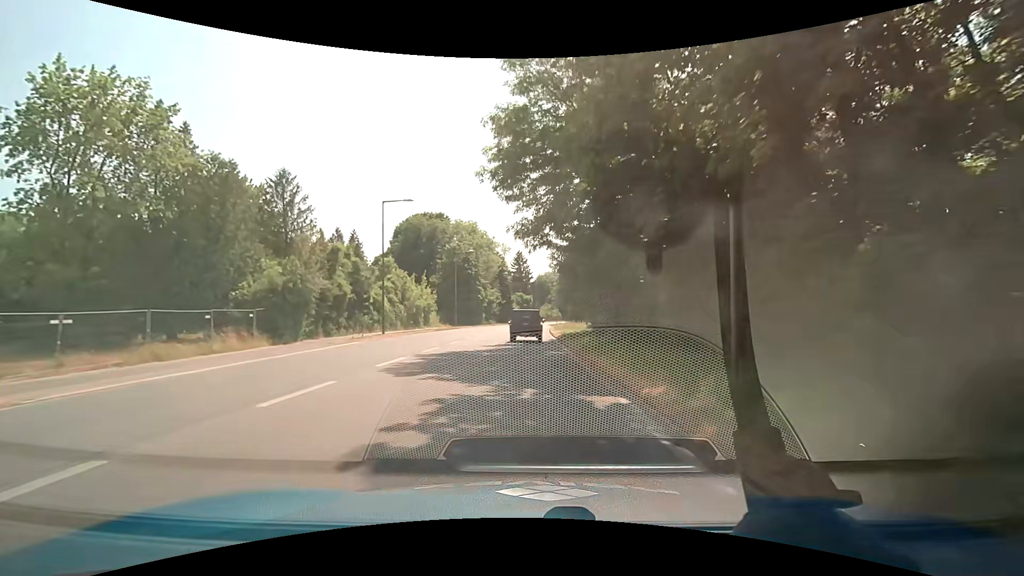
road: secondary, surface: asphalt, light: Day
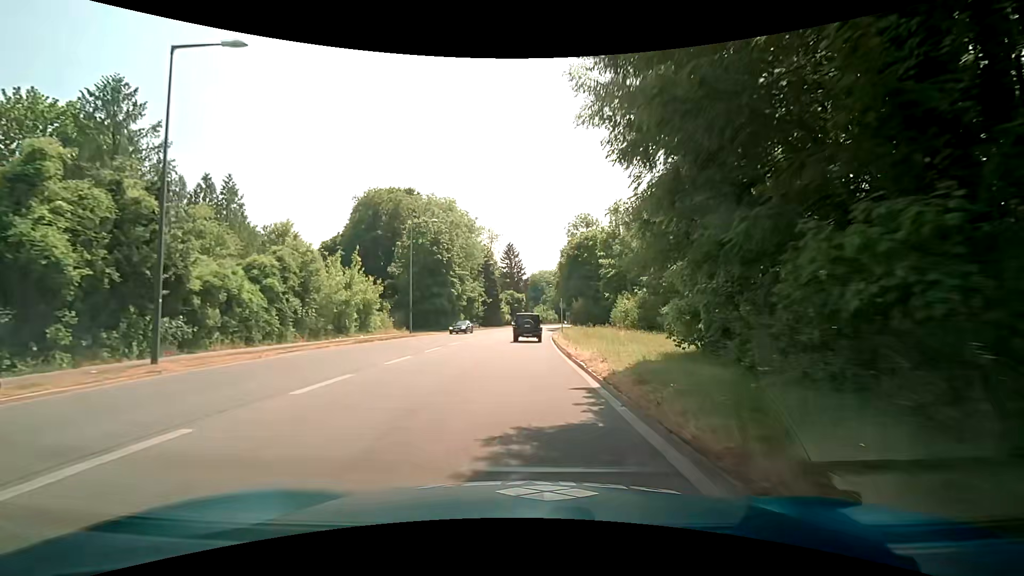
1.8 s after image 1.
(-0.2, +22.8) m; 0°
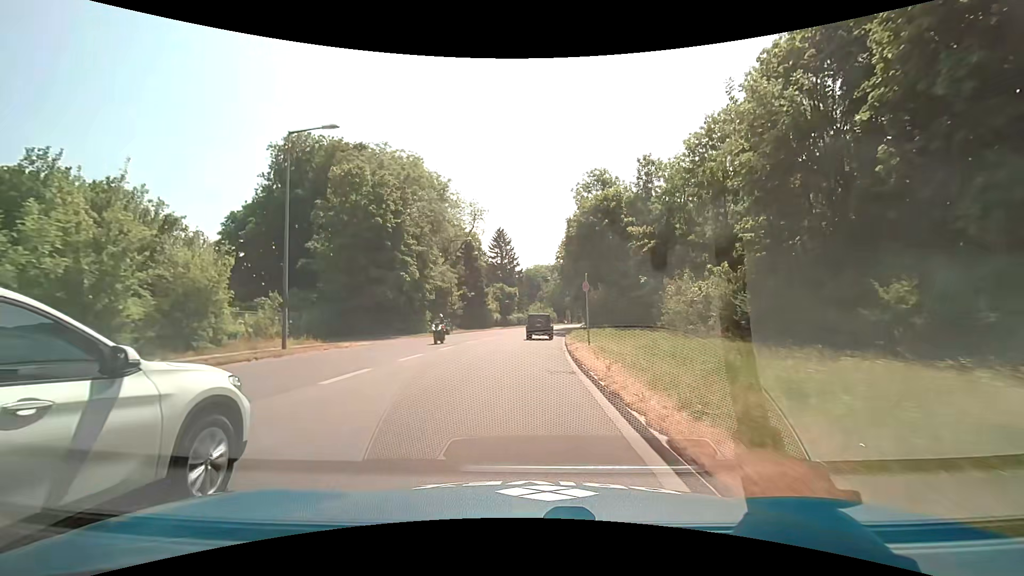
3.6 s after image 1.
(+0.3, +22.8) m; 0°
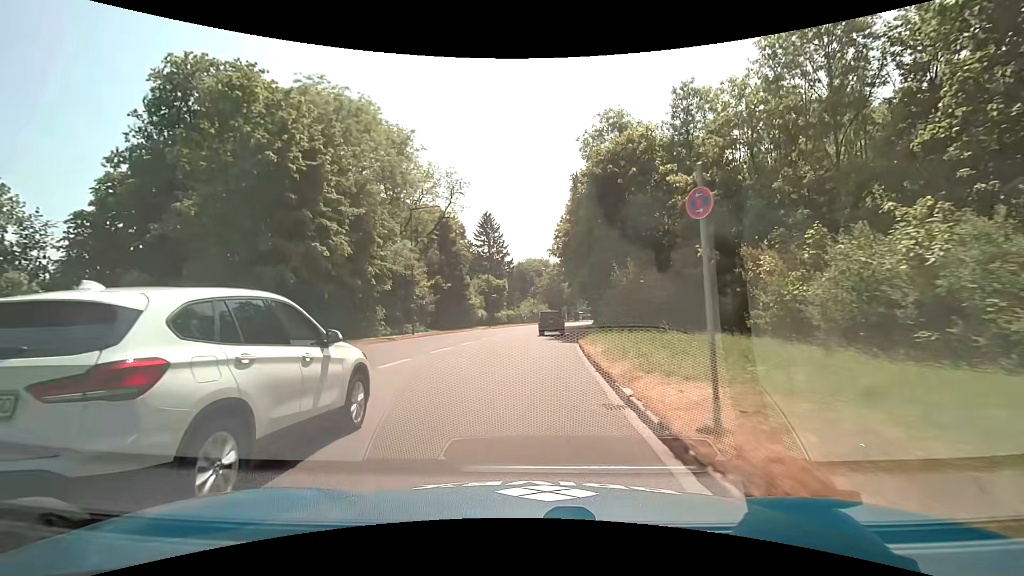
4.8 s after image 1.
(+0.3, +15.2) m; +1°
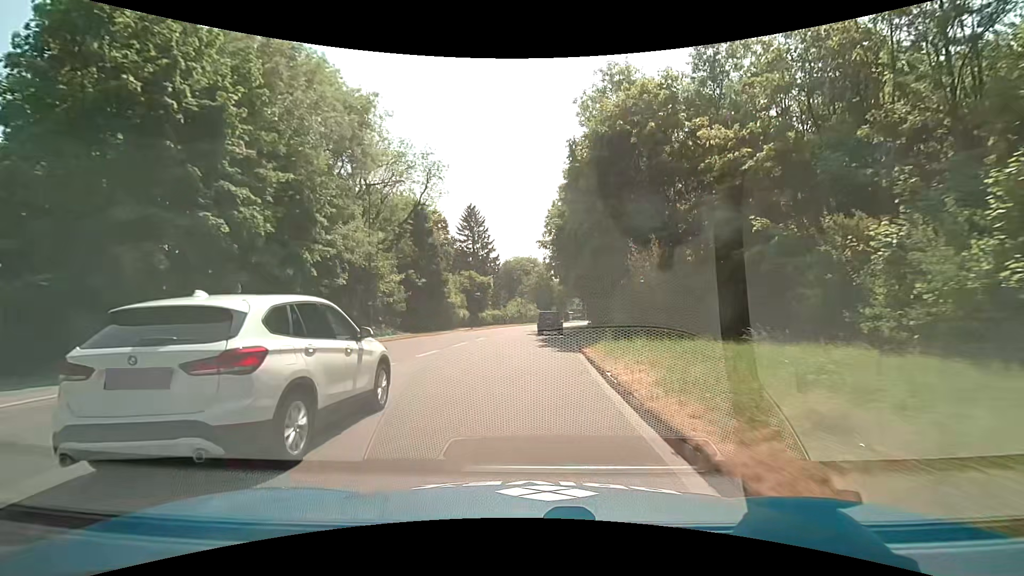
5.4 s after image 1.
(+0.1, +7.6) m; +2°
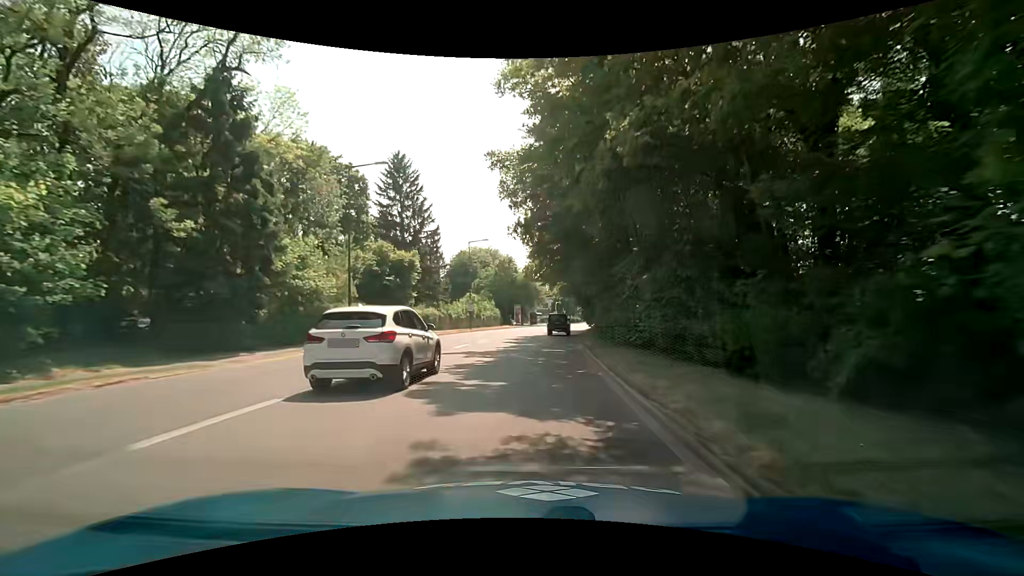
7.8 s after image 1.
(+0.9, +30.4) m; +4°
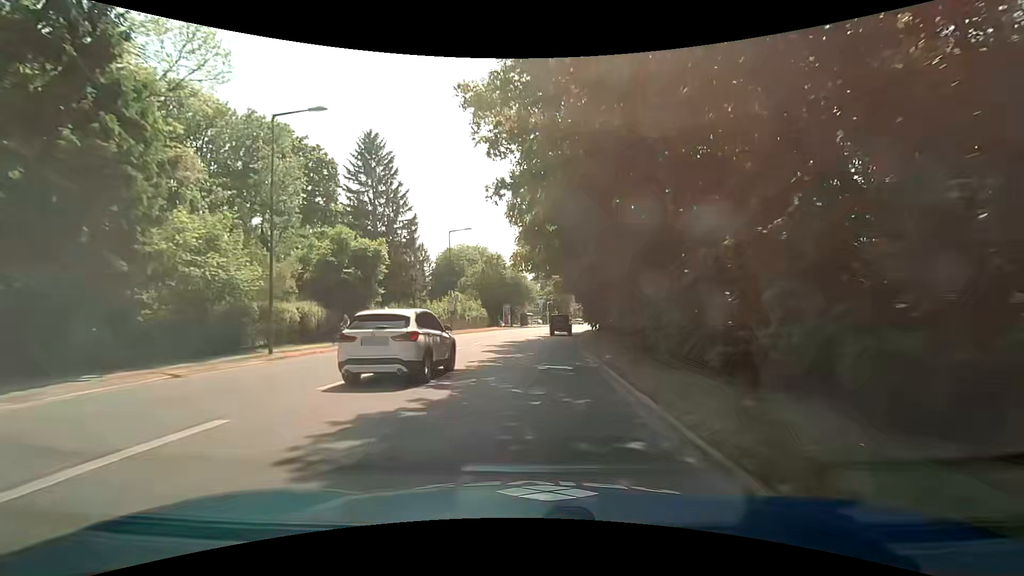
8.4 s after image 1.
(0.0, +7.6) m; +1°
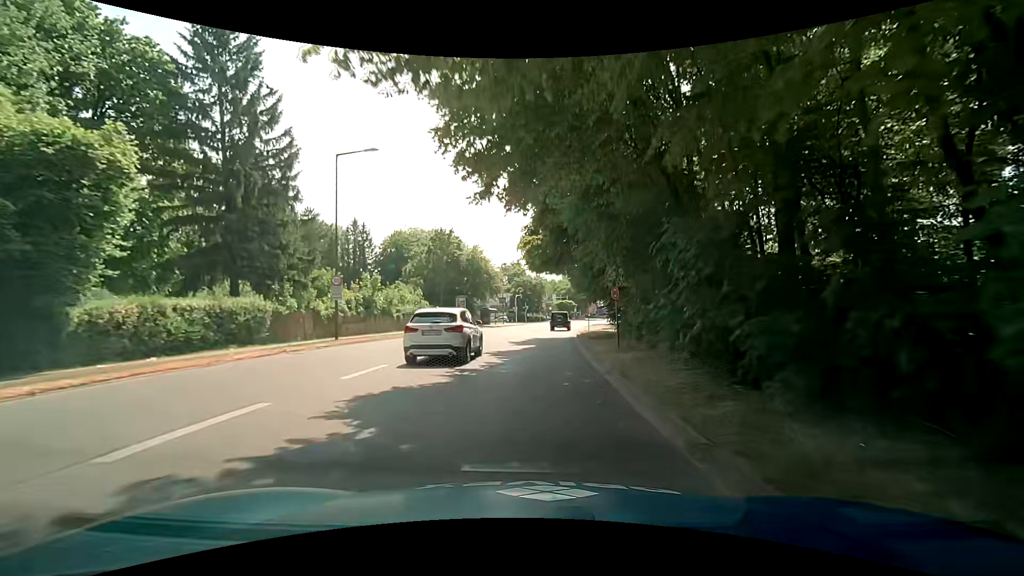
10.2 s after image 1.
(+0.7, +22.8) m; +5°
(0, +10) (0, +20) (+1, +30) (+1, +40) (+2, +50) (+4, +60) (+5, +70) (+7, +80) (+9, +89) (+11, +99) m
